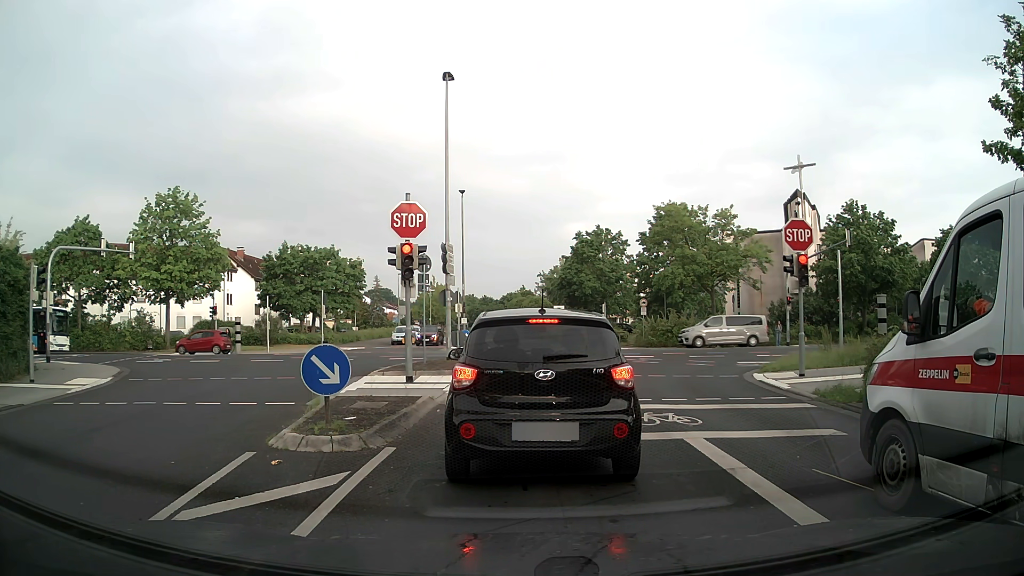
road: residential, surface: asphalt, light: Day
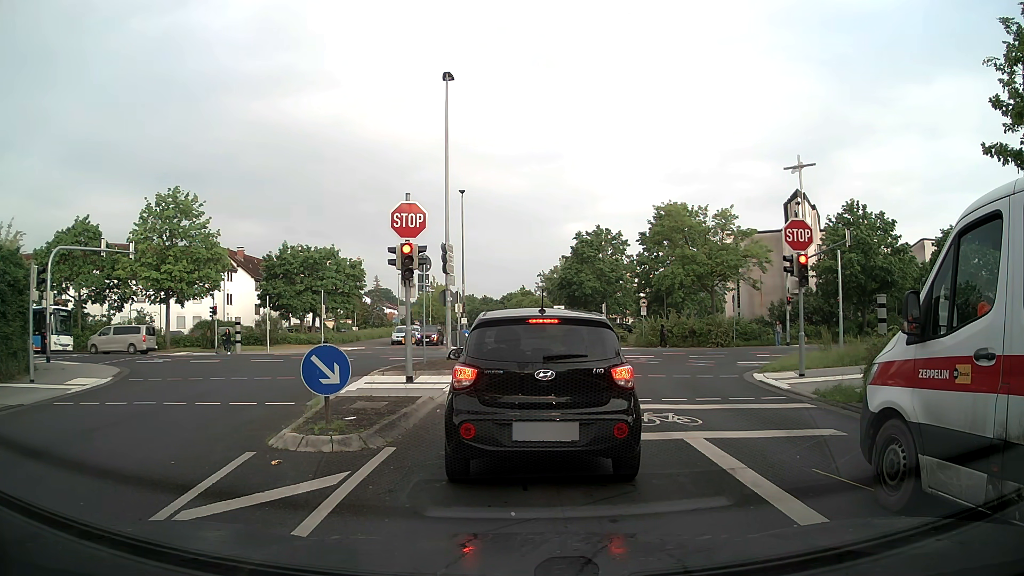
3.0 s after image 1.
(0.0, 0.0) m; 0°
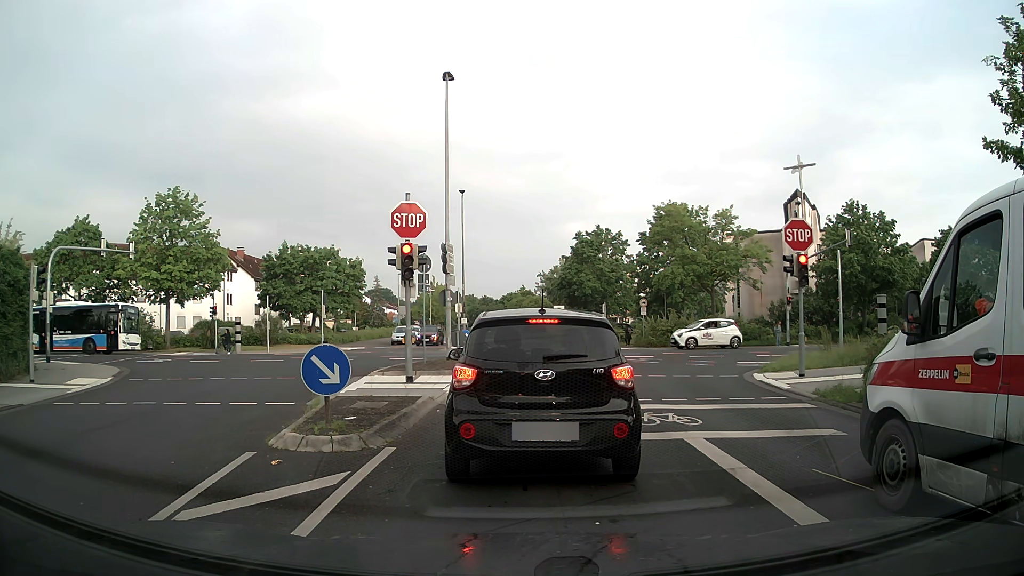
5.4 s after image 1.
(0.0, 0.0) m; 0°
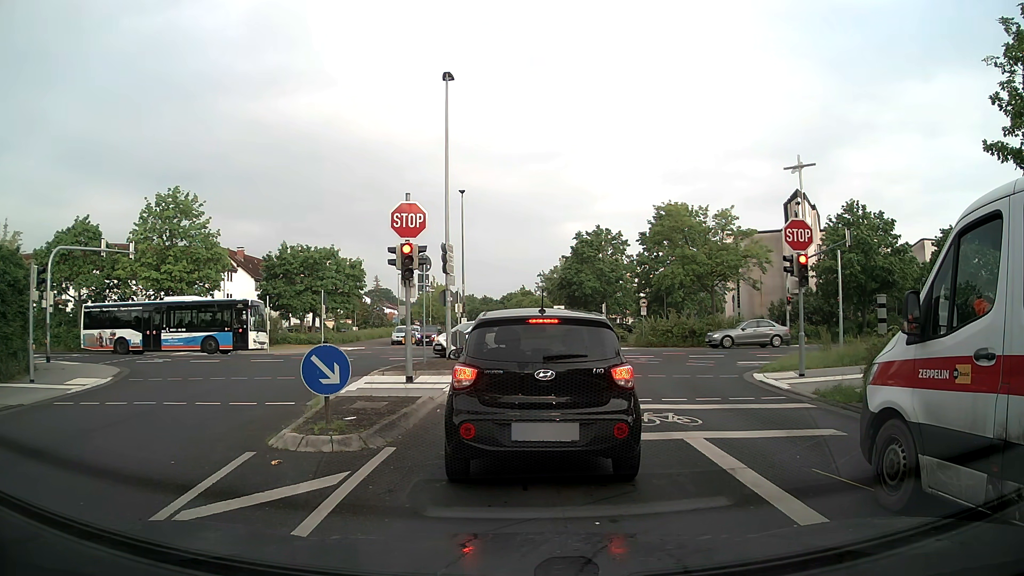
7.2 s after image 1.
(0.0, 0.0) m; 0°
